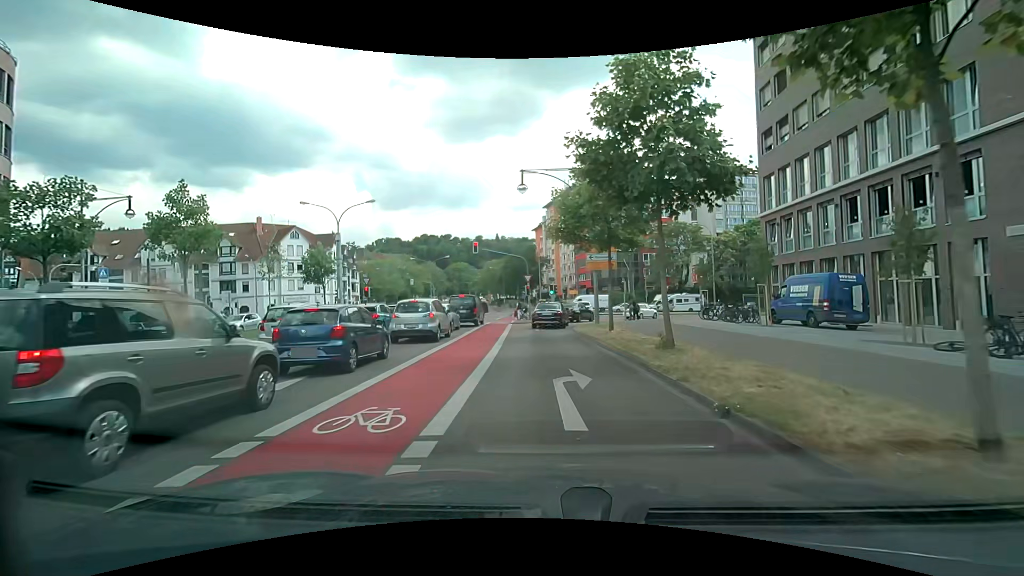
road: primary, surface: asphalt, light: Day
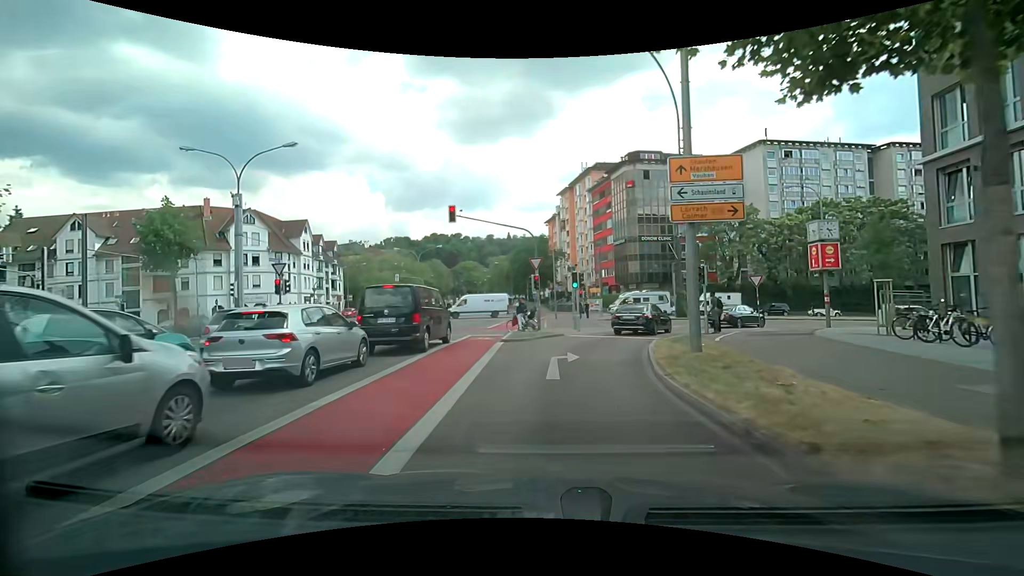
(-0.4, +16.4) m; -3°
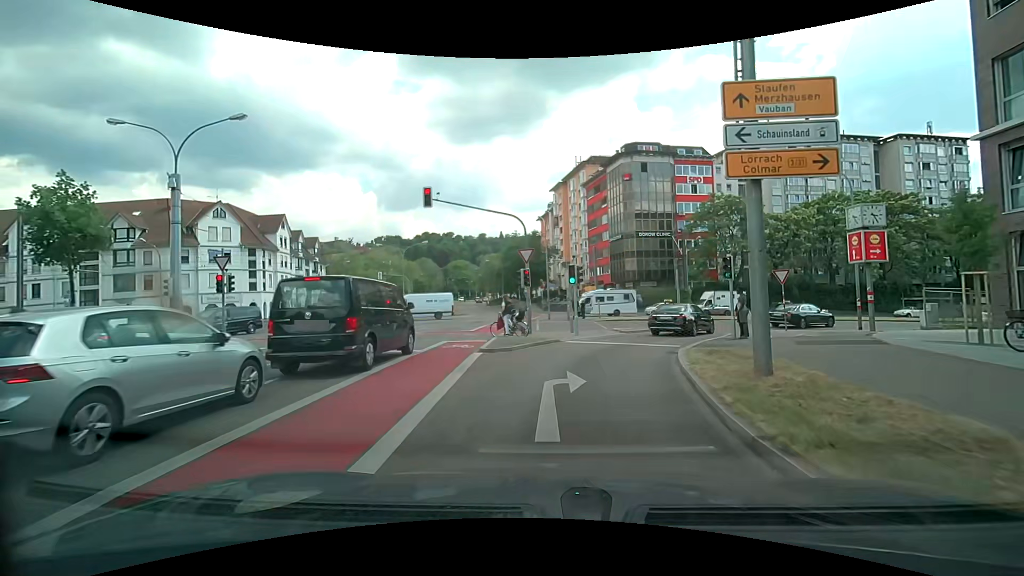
(+0.1, +4.1) m; +2°
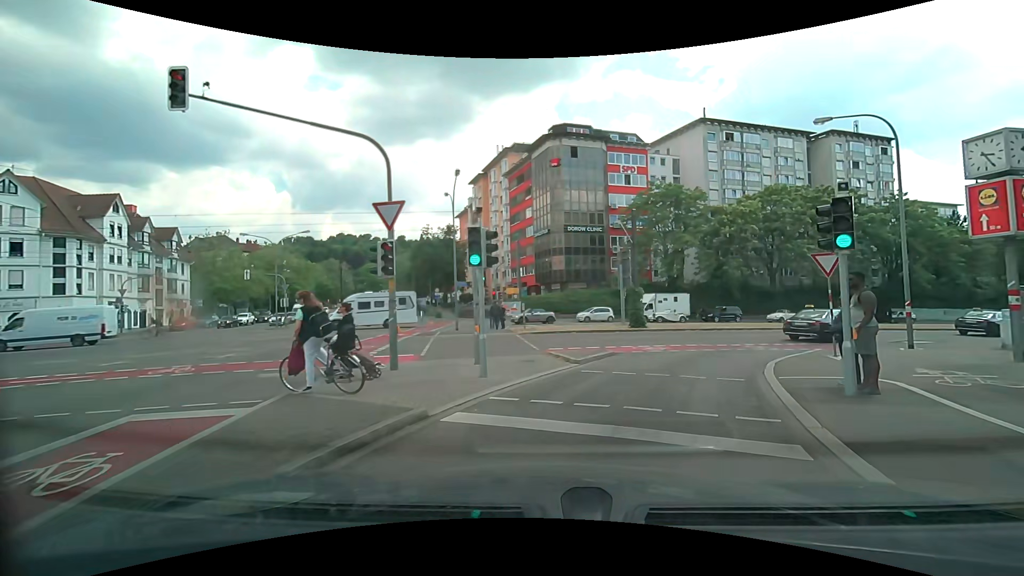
(+0.8, +11.4) m; +9°
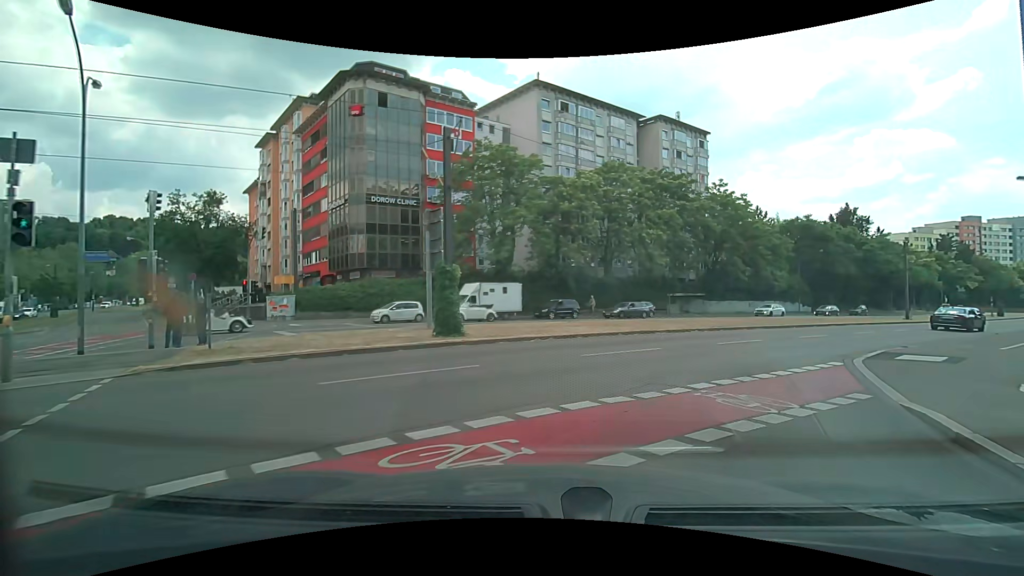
(+2.2, +13.8) m; +19°
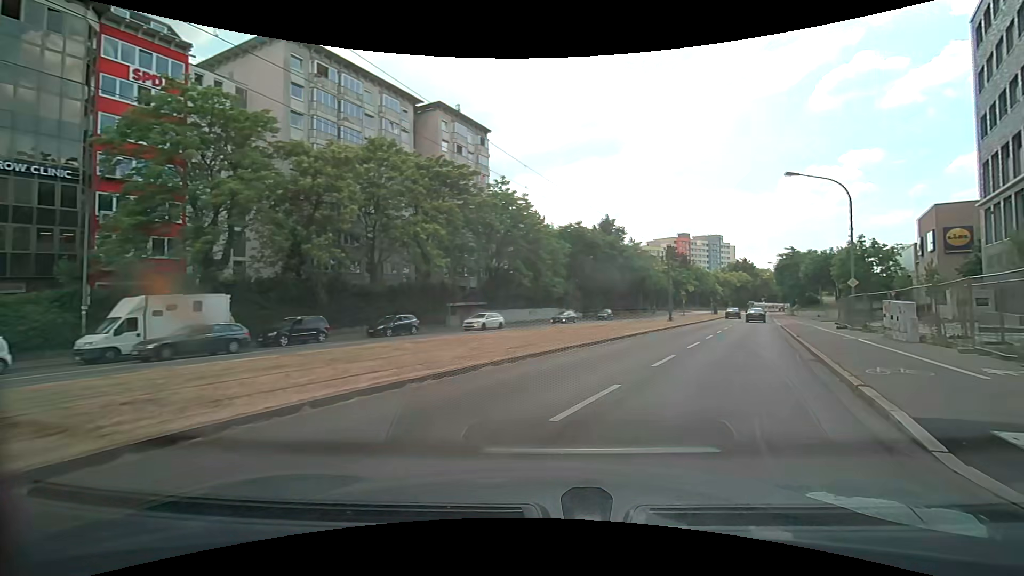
(+2.0, +10.7) m; +24°
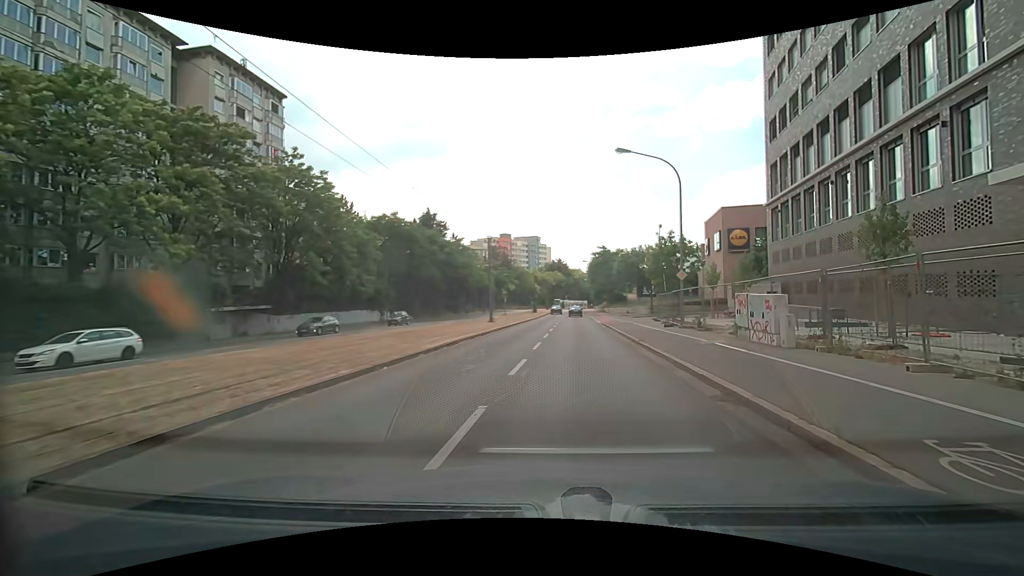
(+1.5, +7.8) m; +20°
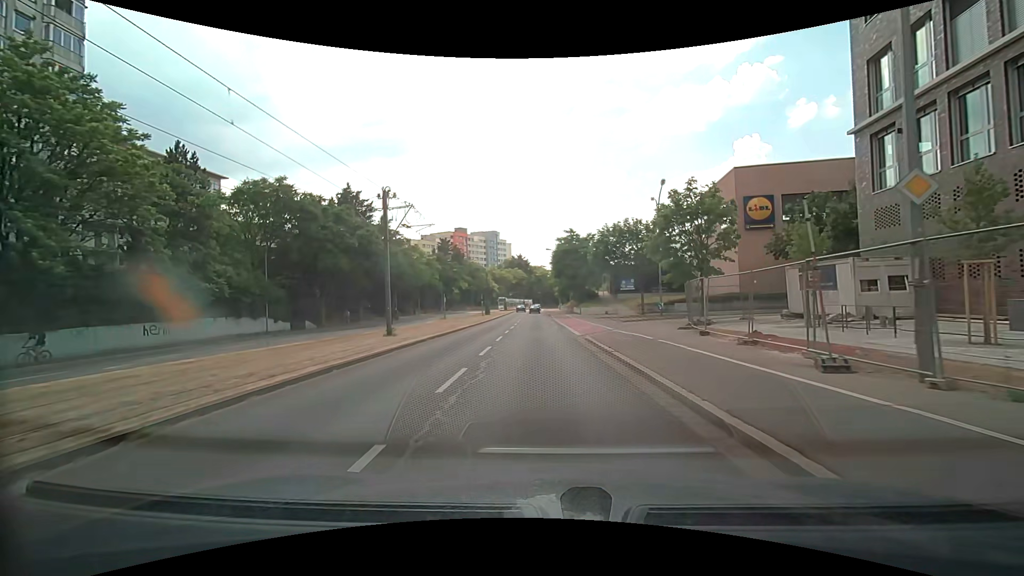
(+1.5, +20.0) m; +4°
(0, +10) (0, +20) (0, +30) (0, +40) (-1, +50) (-1, +60) (-1, +70) (-1, +80) (-1, +90) (-1, +100) m
